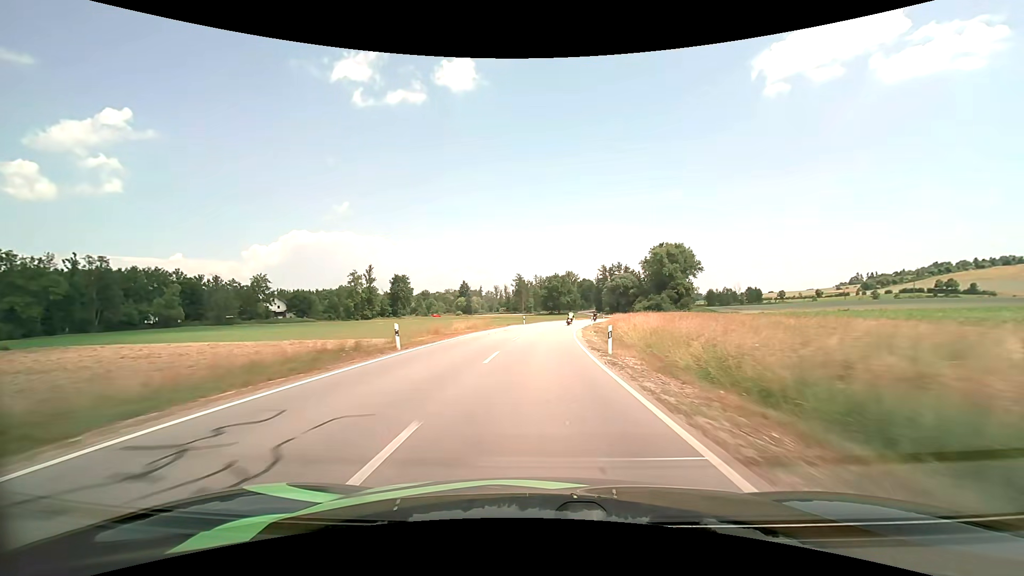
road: secondary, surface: asphalt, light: Day
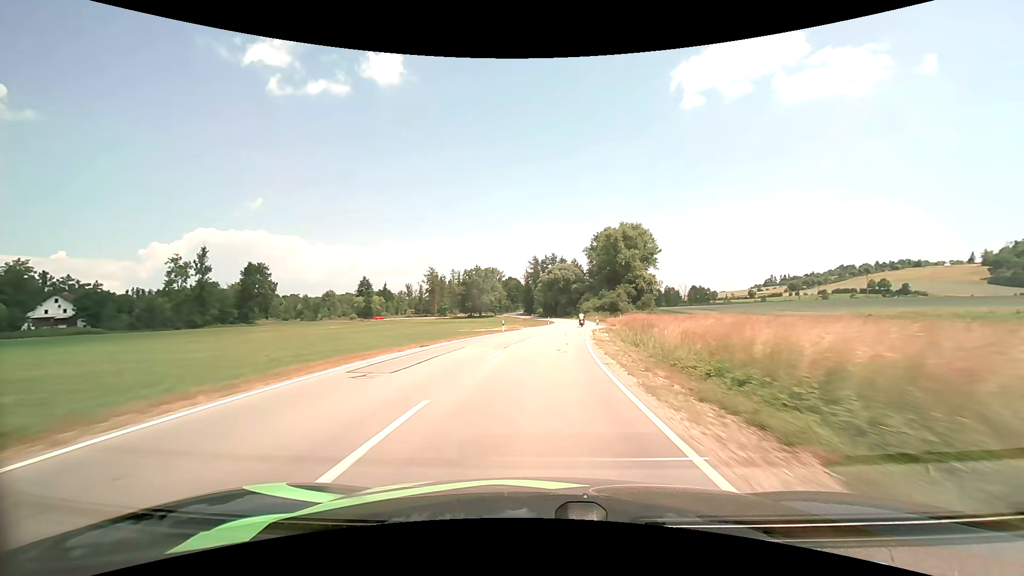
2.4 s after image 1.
(+3.3, +55.7) m; +8°
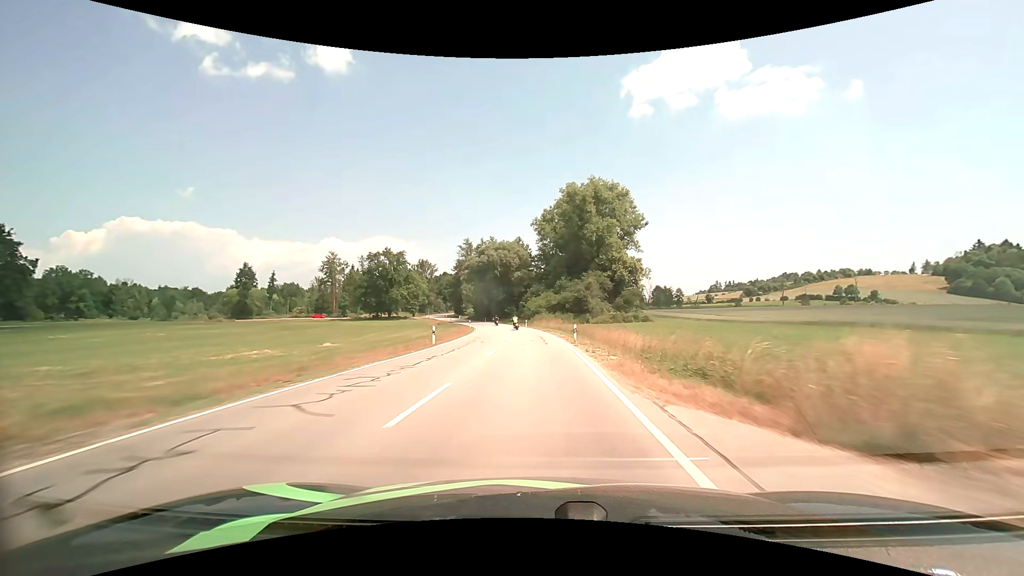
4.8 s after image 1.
(+4.5, +54.8) m; +7°
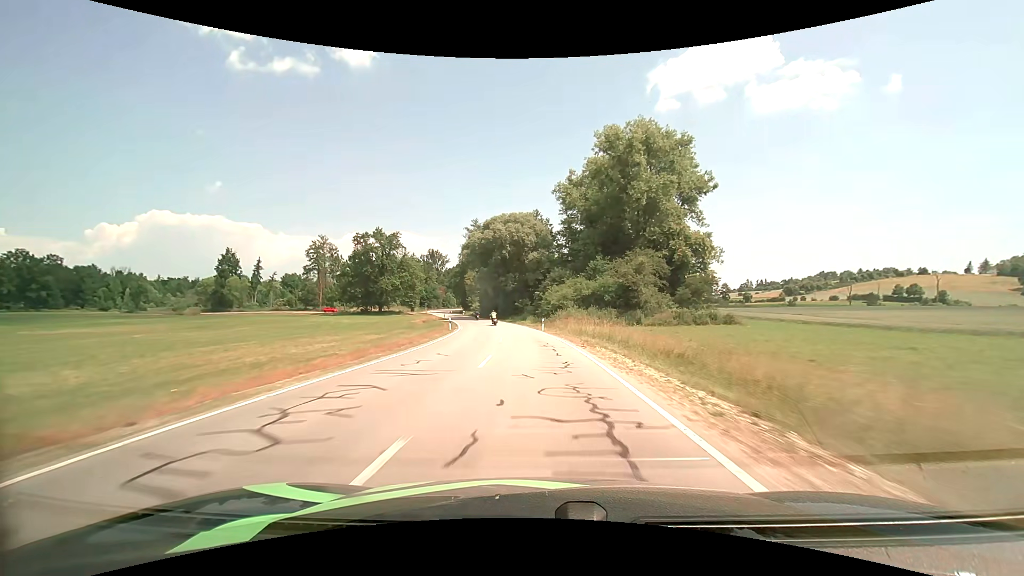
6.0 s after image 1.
(-0.3, +27.9) m; -2°
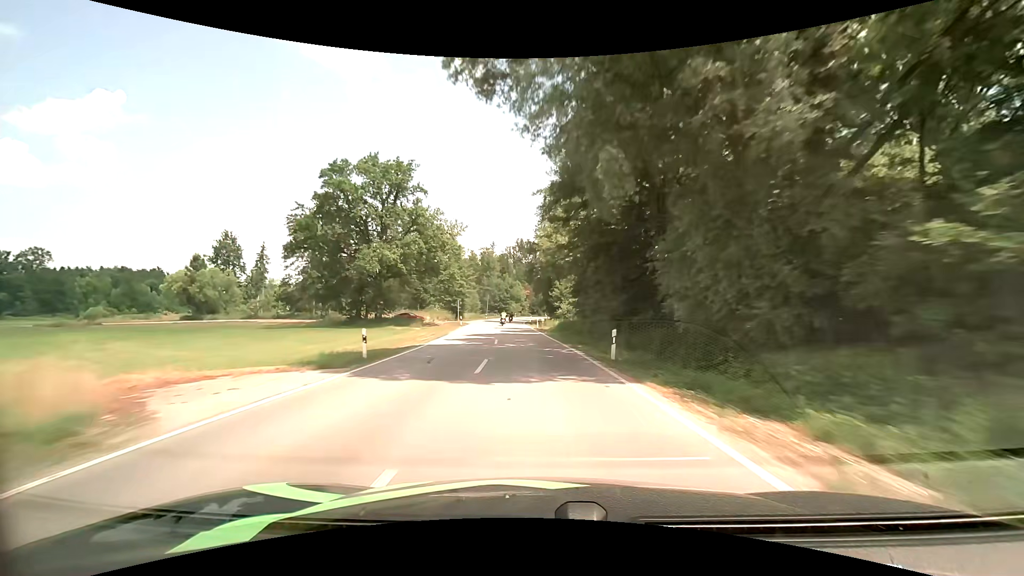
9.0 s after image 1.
(-7.1, +69.7) m; -12°
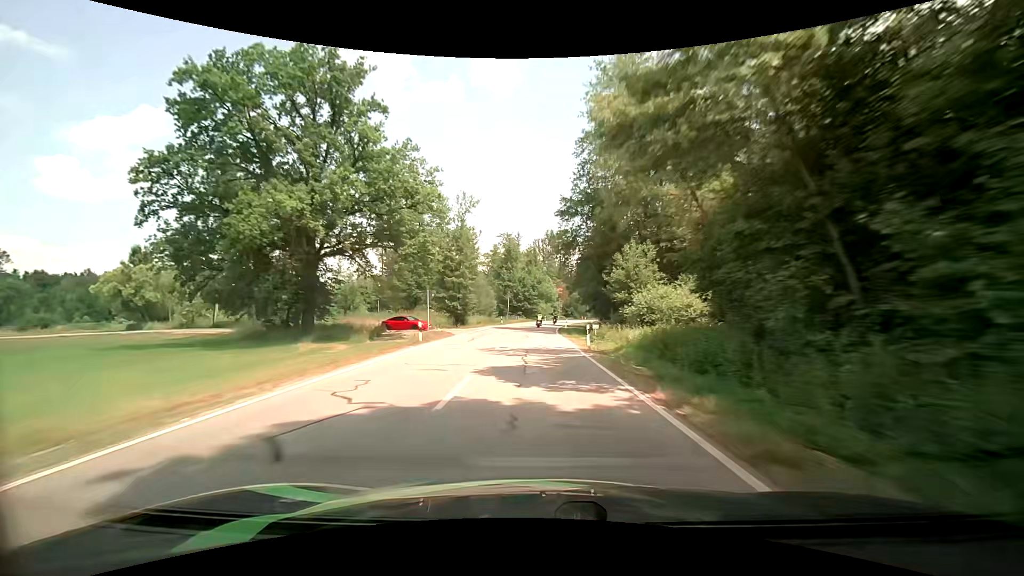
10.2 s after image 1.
(-0.9, +27.9) m; -3°
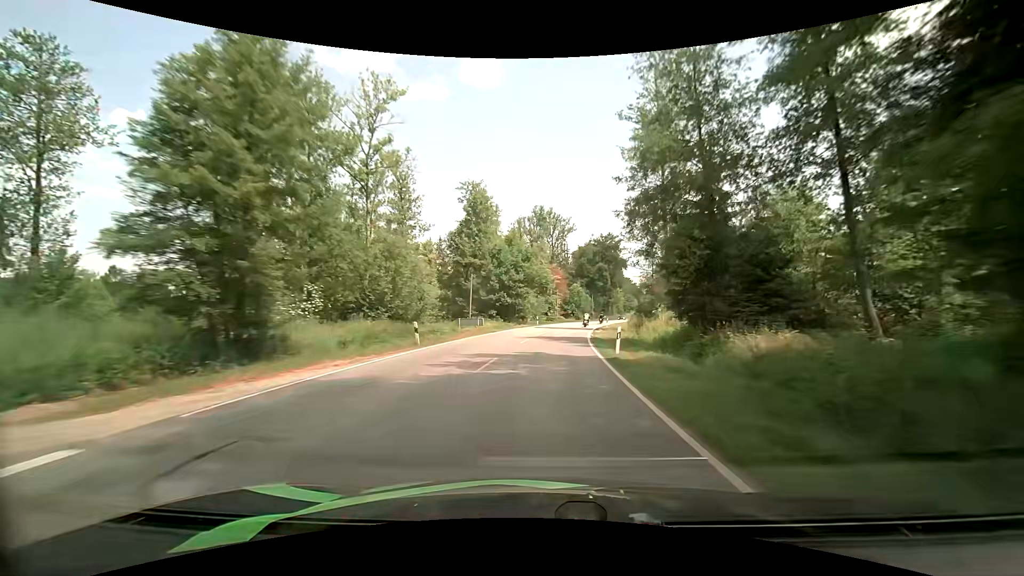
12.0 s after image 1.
(-0.4, +41.6) m; 0°
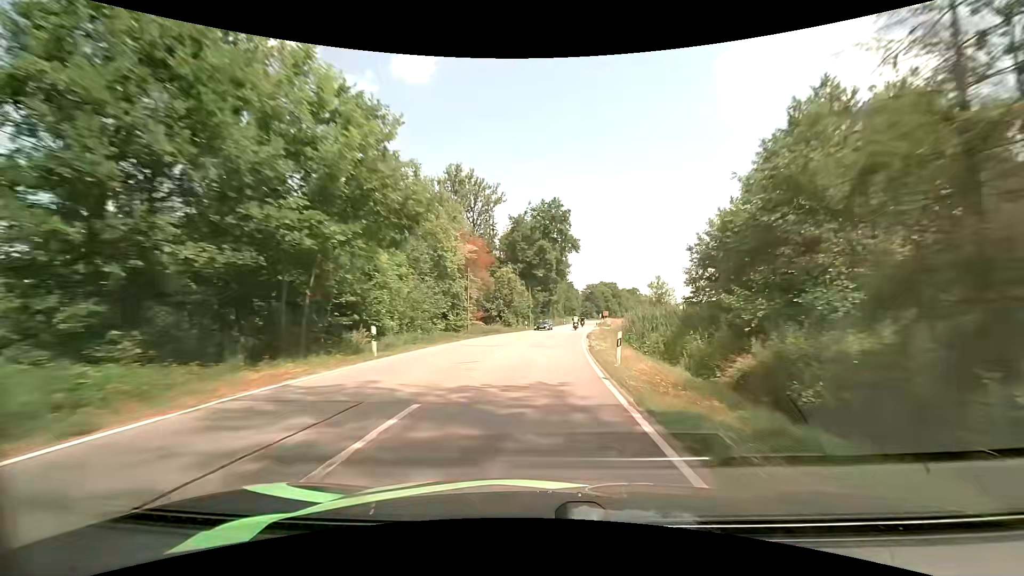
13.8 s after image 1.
(+3.2, +41.4) m; +9°
(0, +10) (+1, +20) (+1, +30) (+2, +40) (+3, +50) (+4, +60) (+5, +70) (+7, +80) (+8, +90) (+9, +99) m
